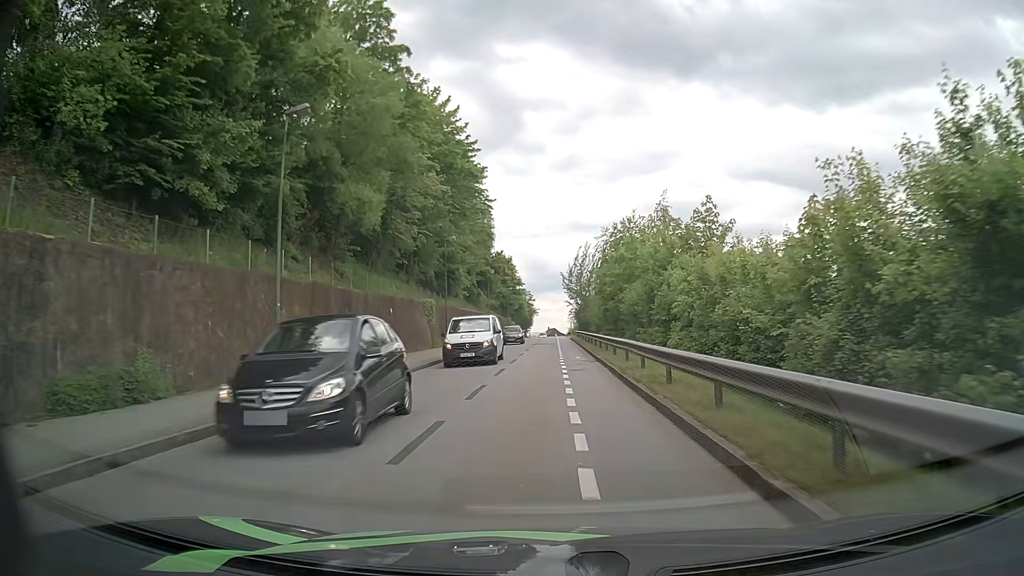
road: residential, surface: asphalt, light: Day
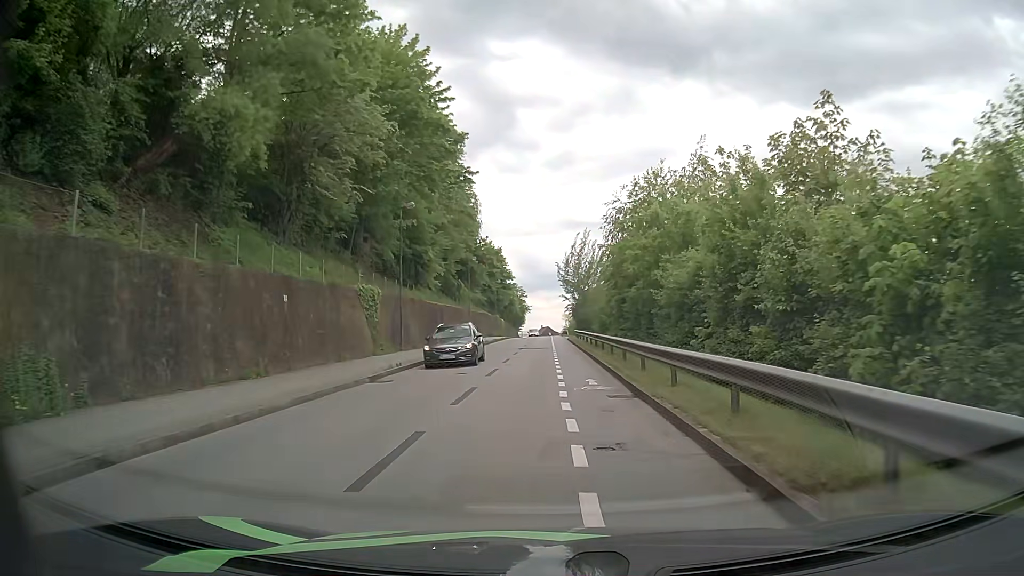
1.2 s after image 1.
(+0.1, +13.1) m; +1°
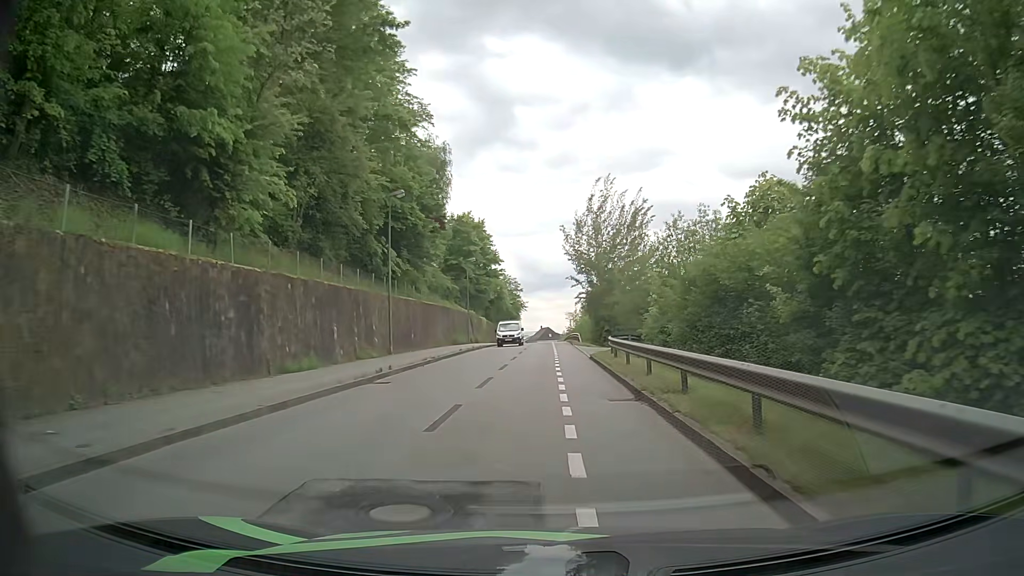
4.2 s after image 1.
(+0.1, +33.2) m; 0°
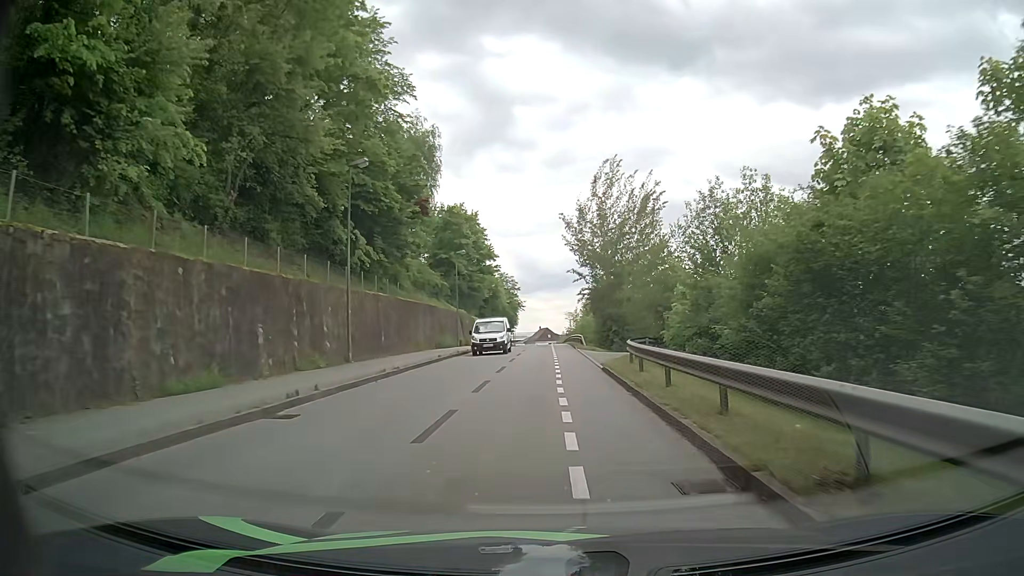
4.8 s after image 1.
(0.0, +6.7) m; 0°
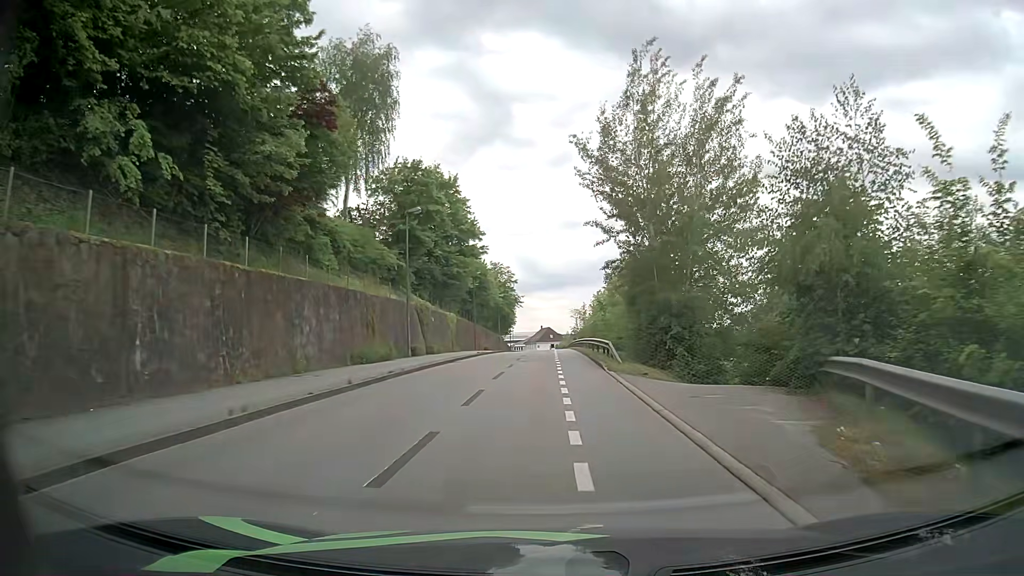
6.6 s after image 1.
(+0.1, +20.3) m; +1°
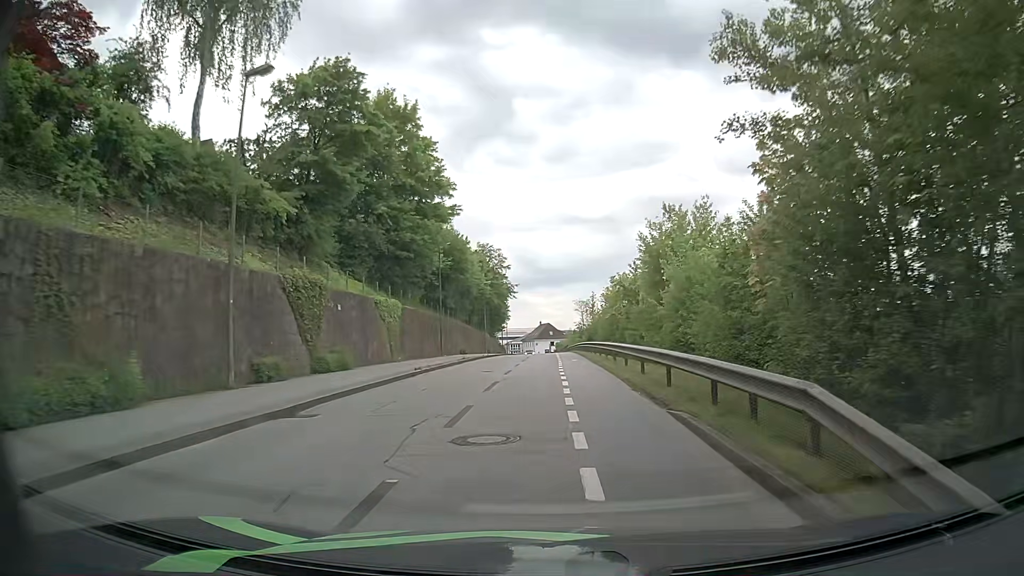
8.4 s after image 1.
(-0.3, +20.7) m; -1°
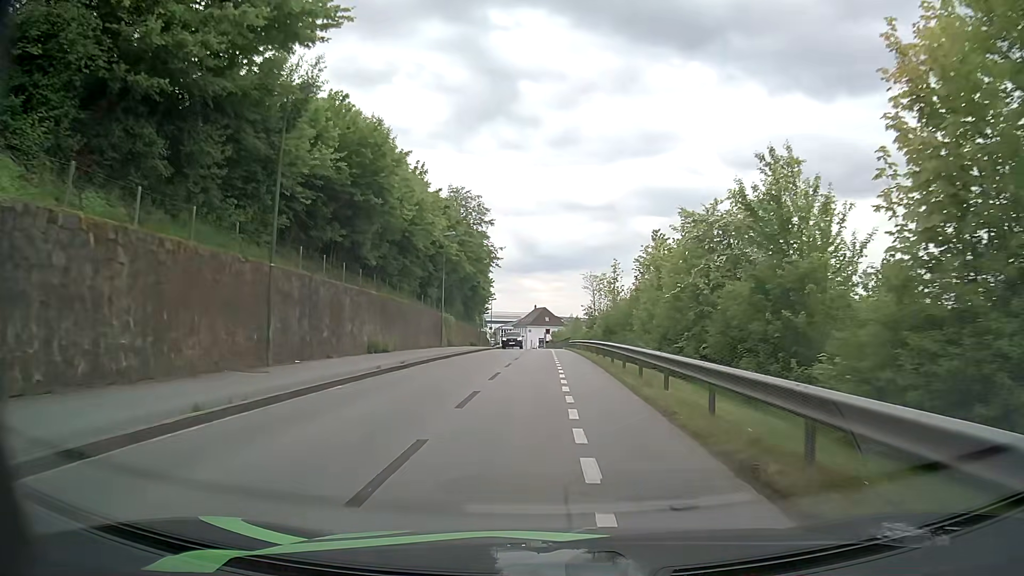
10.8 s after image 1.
(+0.2, +28.2) m; +1°
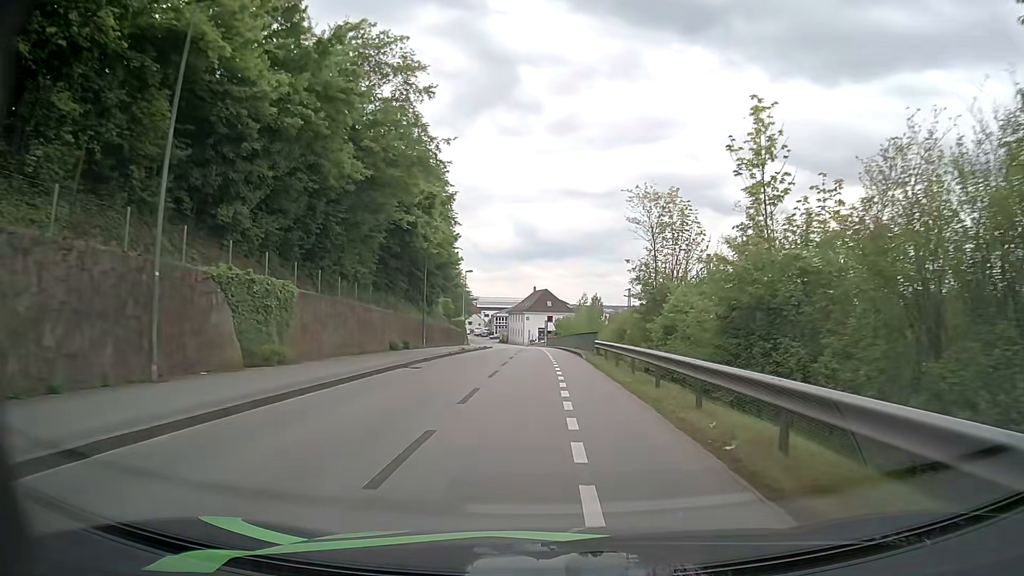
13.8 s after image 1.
(0.0, +35.6) m; 0°
(0, +10) (0, +20) (0, +30) (0, +40) (-1, +50) (-1, +60) (-1, +70) (-2, +80) (-3, +90) (-3, +100) m
